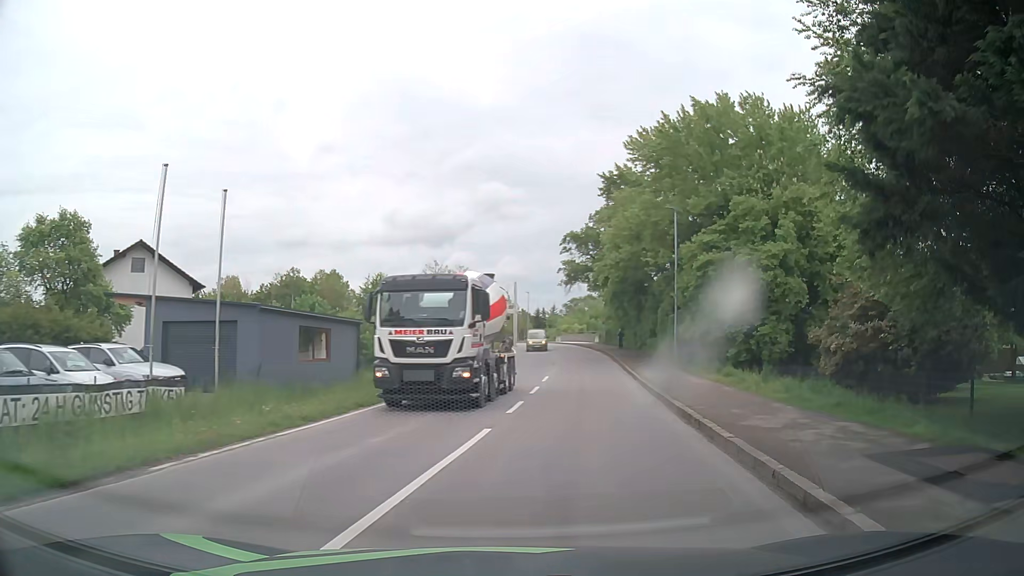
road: tertiary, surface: asphalt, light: Day
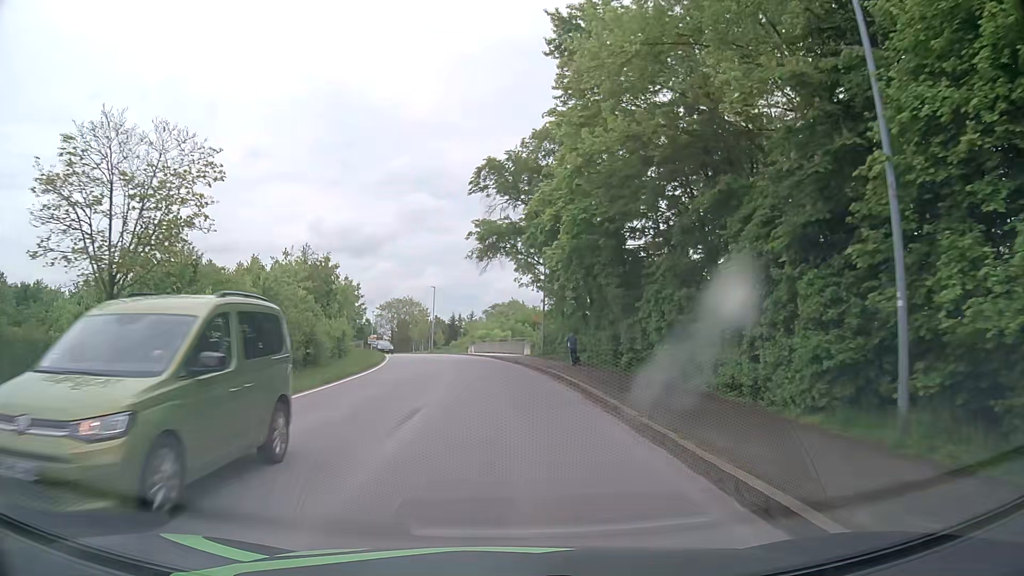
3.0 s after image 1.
(+2.9, +28.1) m; +6°
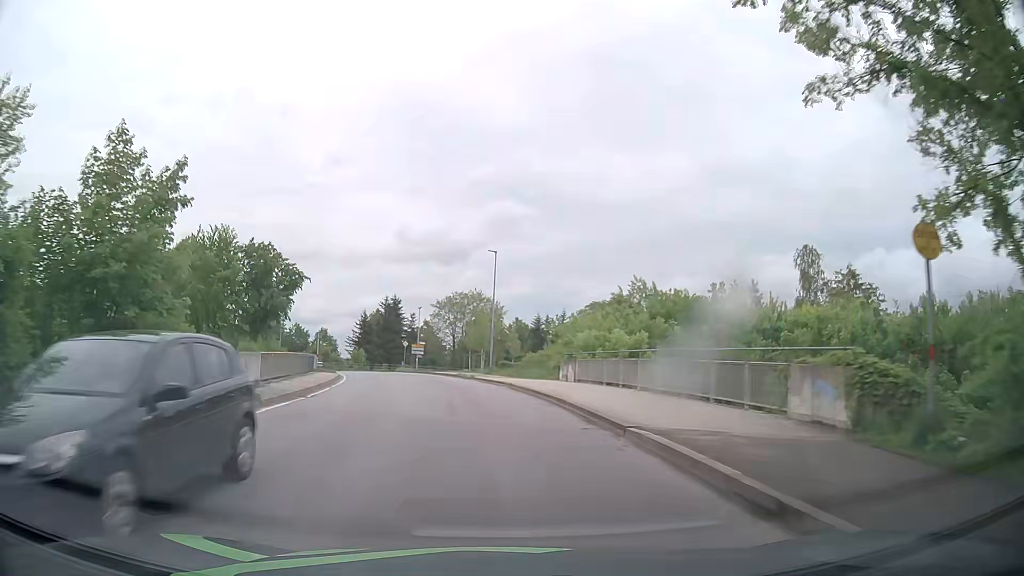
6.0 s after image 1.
(-2.1, +39.4) m; -8°
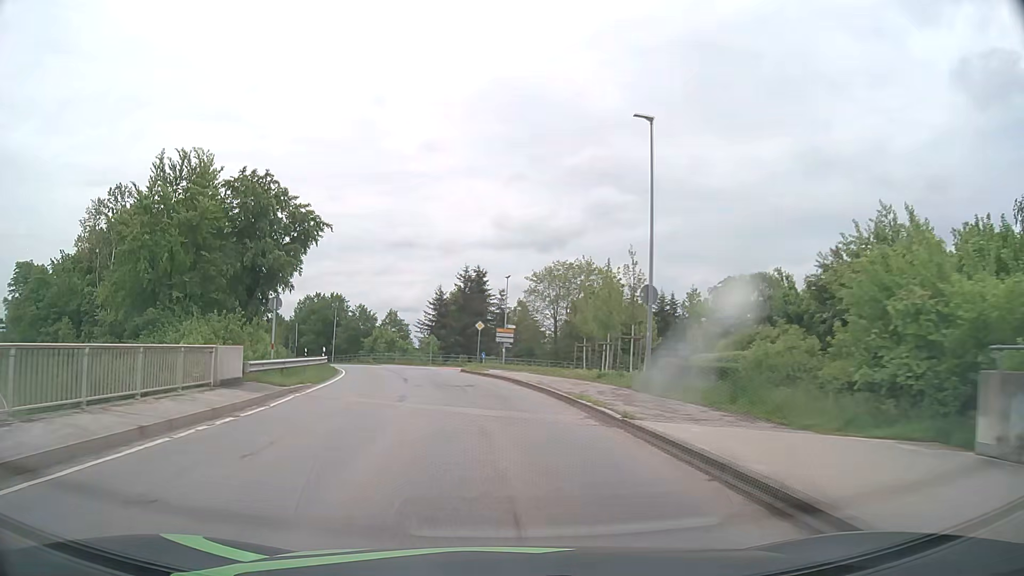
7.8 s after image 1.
(-1.8, +25.1) m; -8°
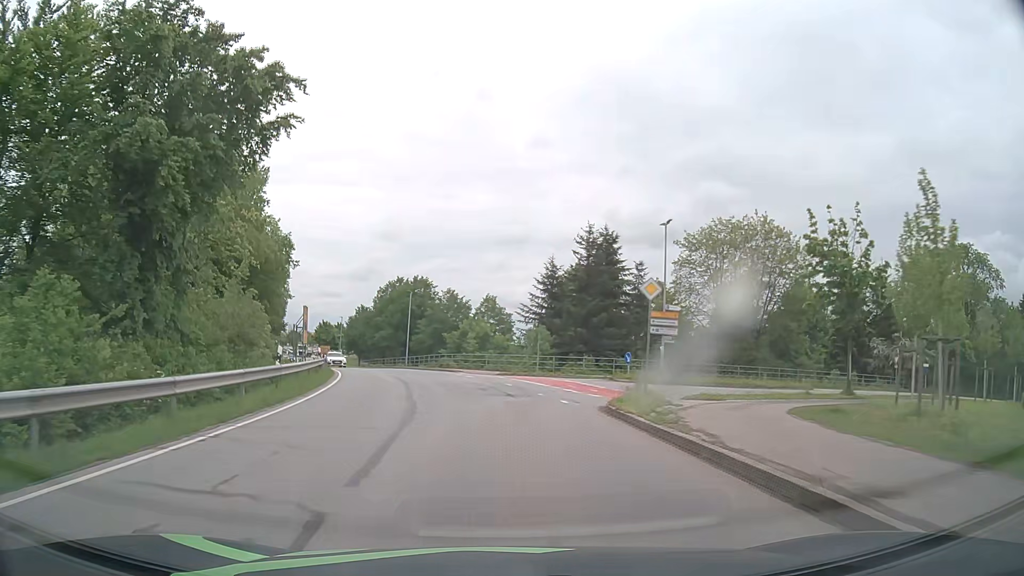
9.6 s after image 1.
(-2.1, +25.4) m; -10°
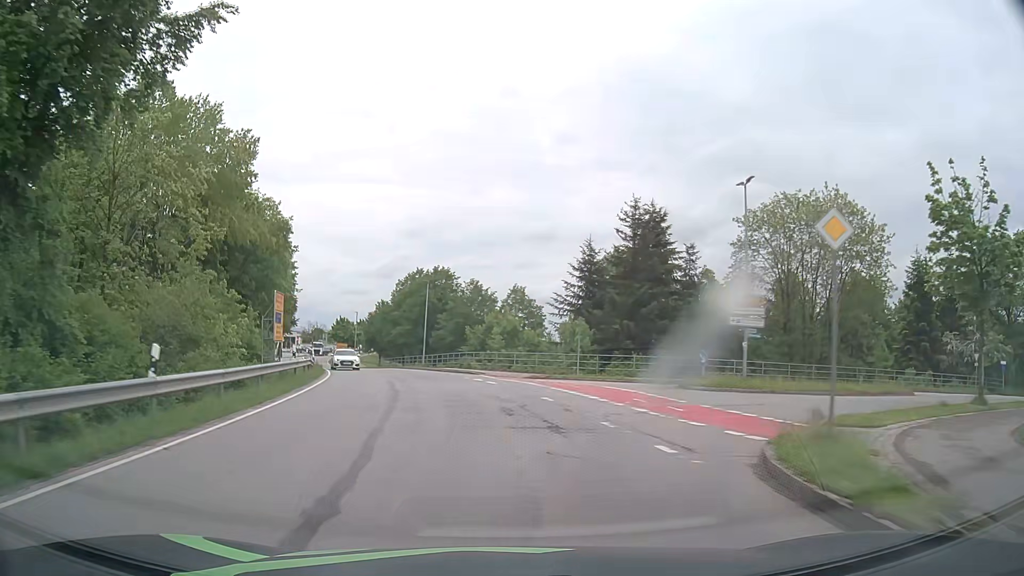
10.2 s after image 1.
(-0.2, +8.5) m; -2°
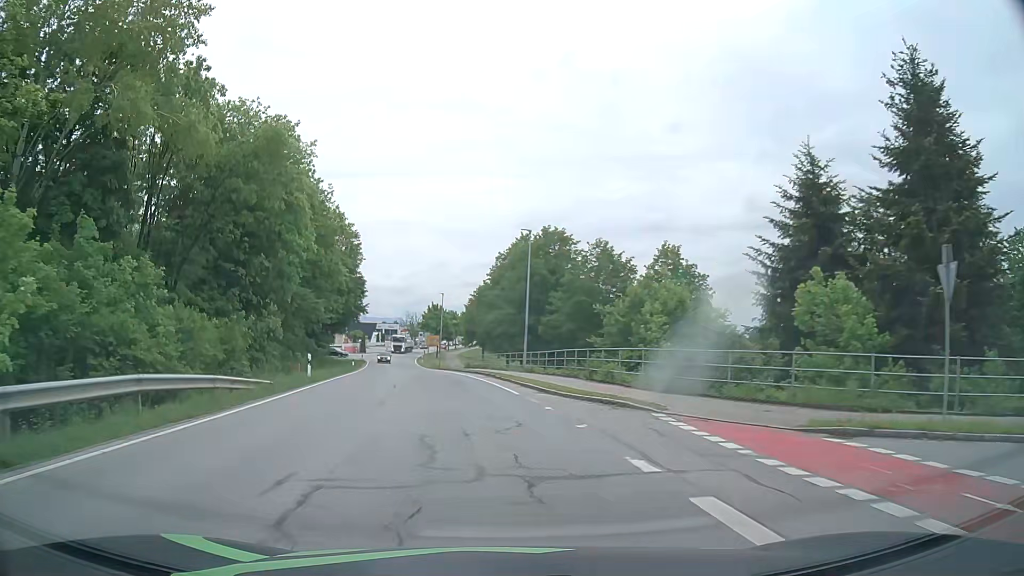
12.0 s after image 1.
(-1.8, +24.3) m; -10°
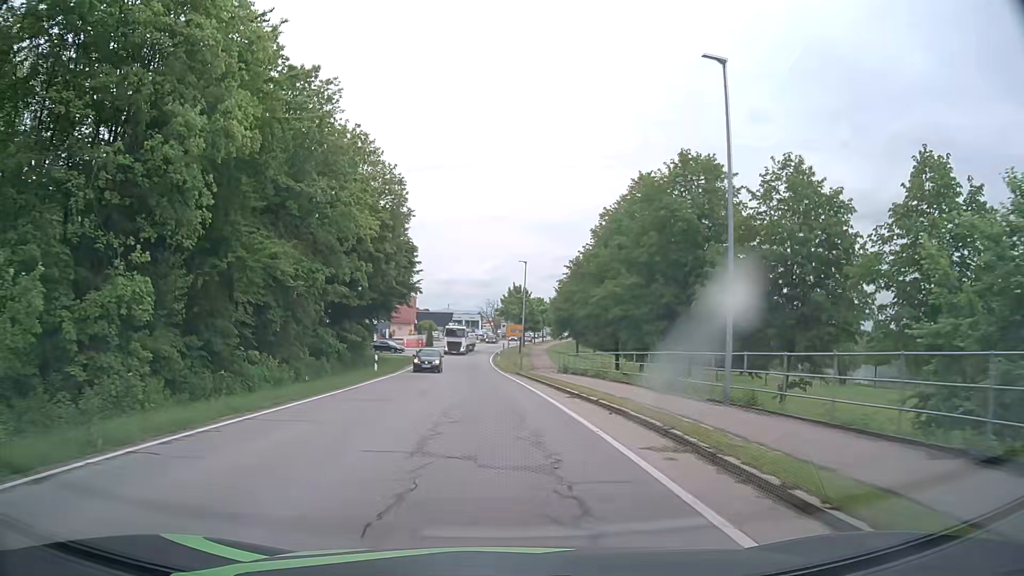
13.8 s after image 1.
(-1.6, +23.2) m; -7°
